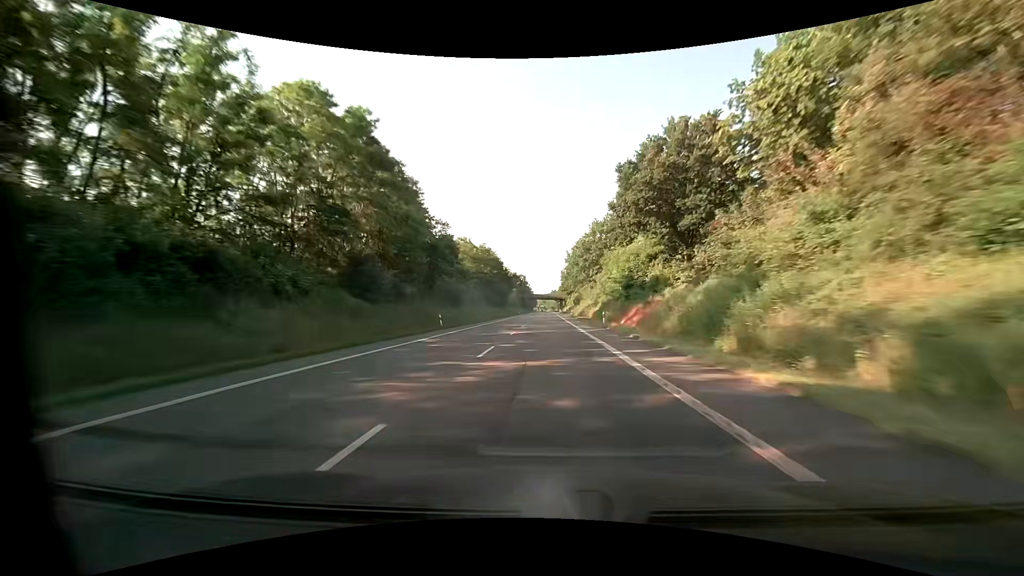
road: primary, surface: asphalt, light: Day
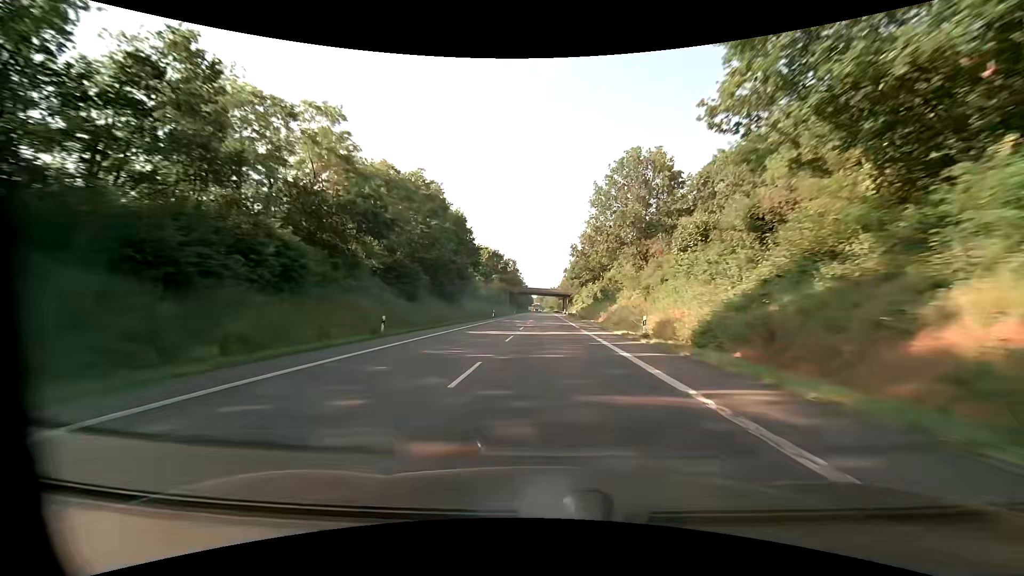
(-0.1, +65.1) m; 0°
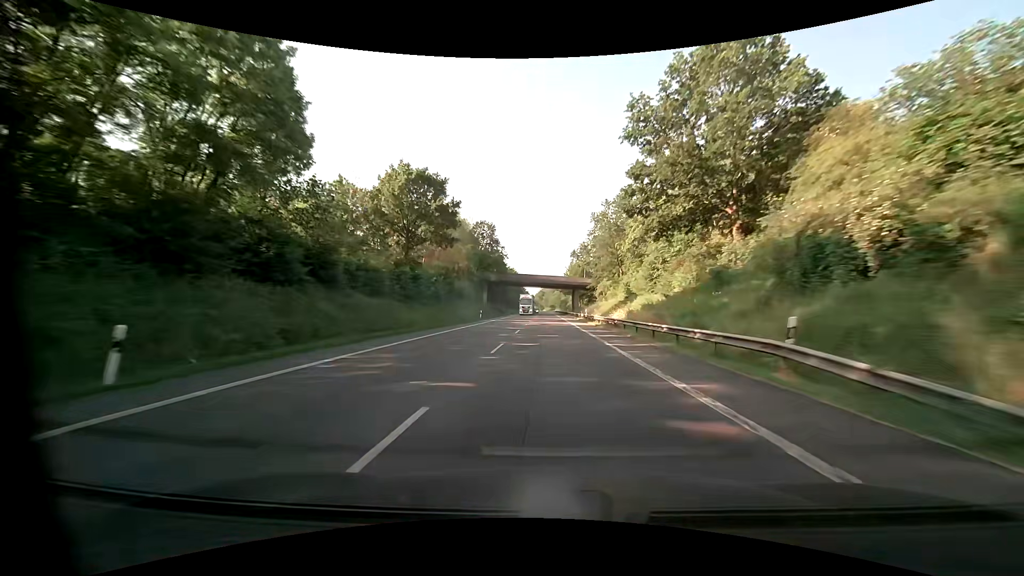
(+0.1, +65.2) m; 0°
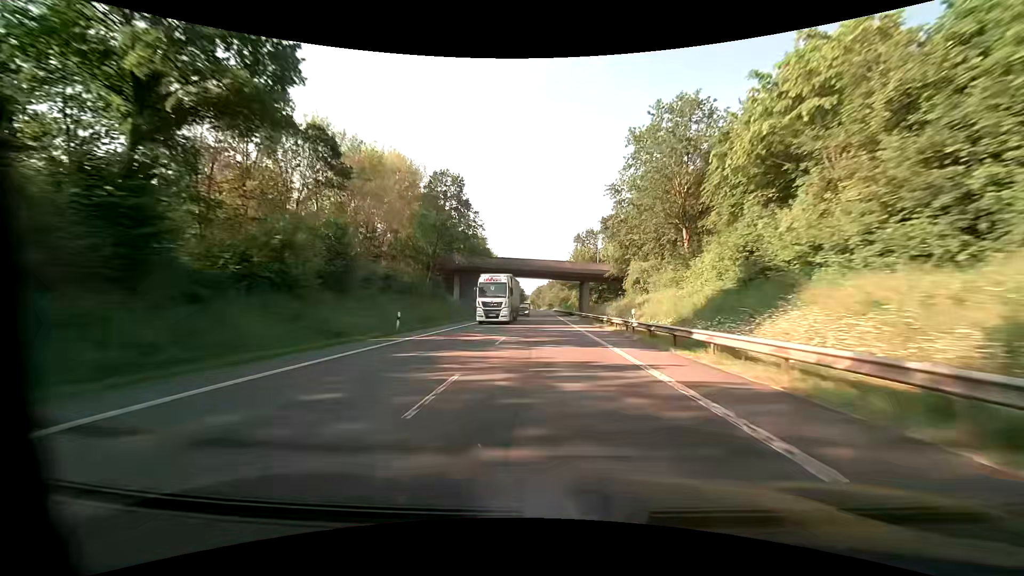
(+0.3, +32.6) m; +1°
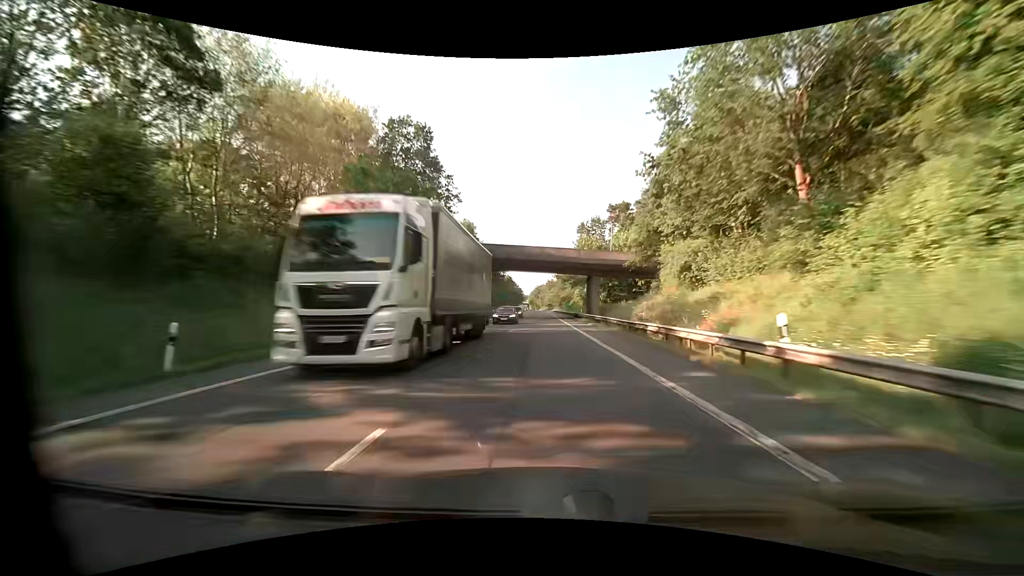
(+0.1, +16.3) m; 0°
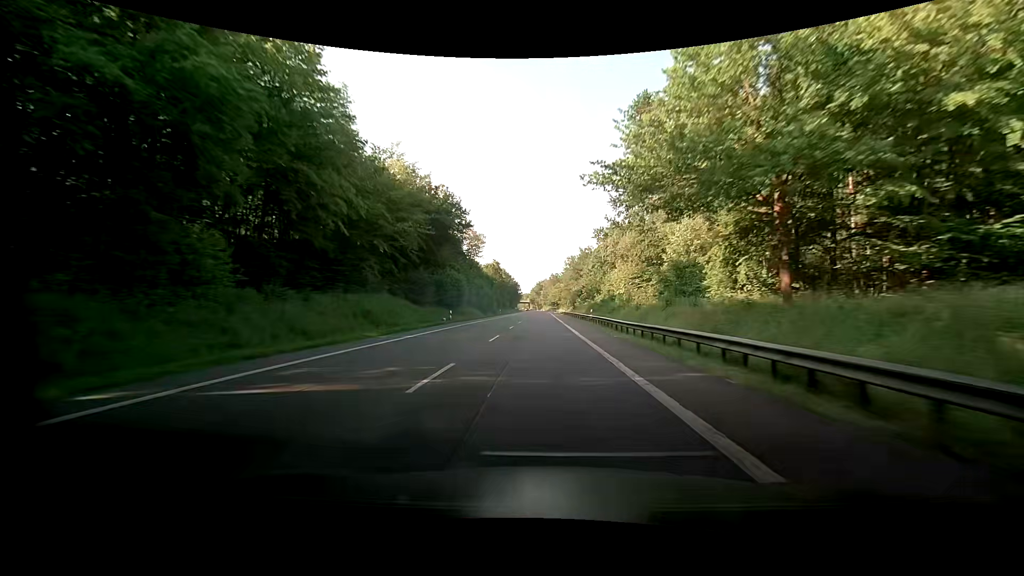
(-0.3, +65.3) m; -1°
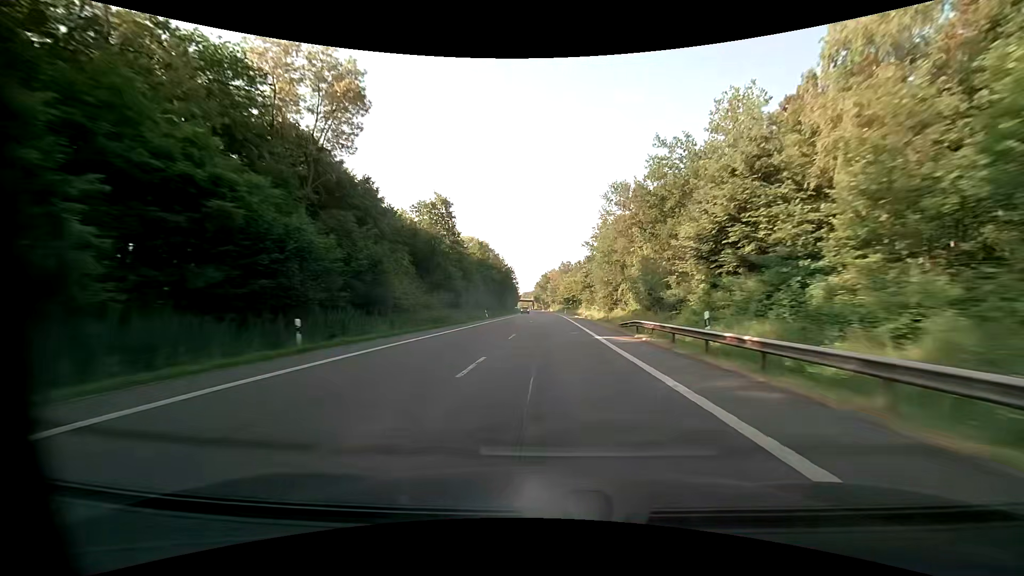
(0.0, +81.7) m; 0°
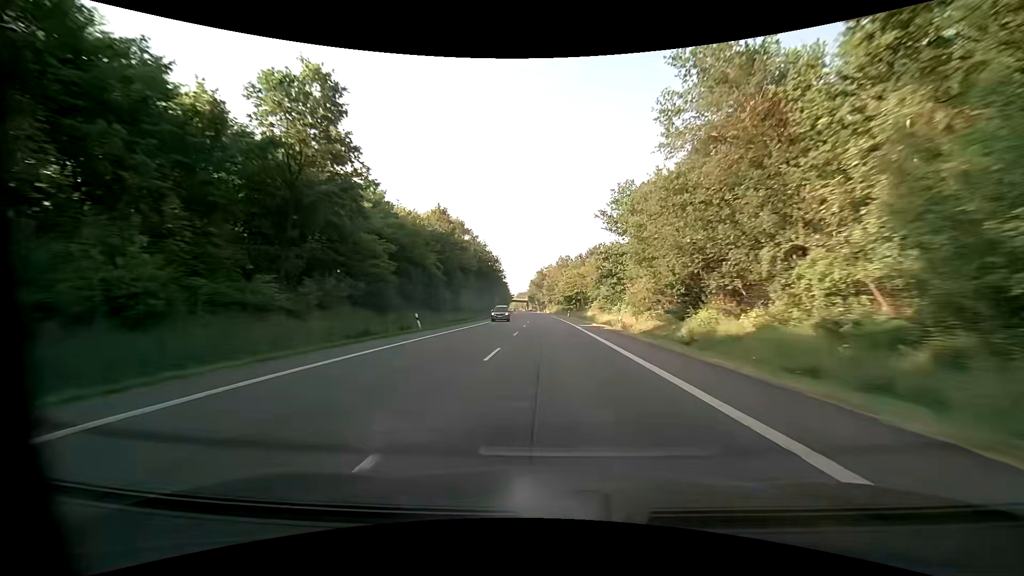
(+0.1, +32.7) m; 0°
(0, +10) (0, +20) (0, +30) (0, +40) (0, +50) (0, +60) (0, +70) (-1, +80) (-1, +90) (-1, +100) m
